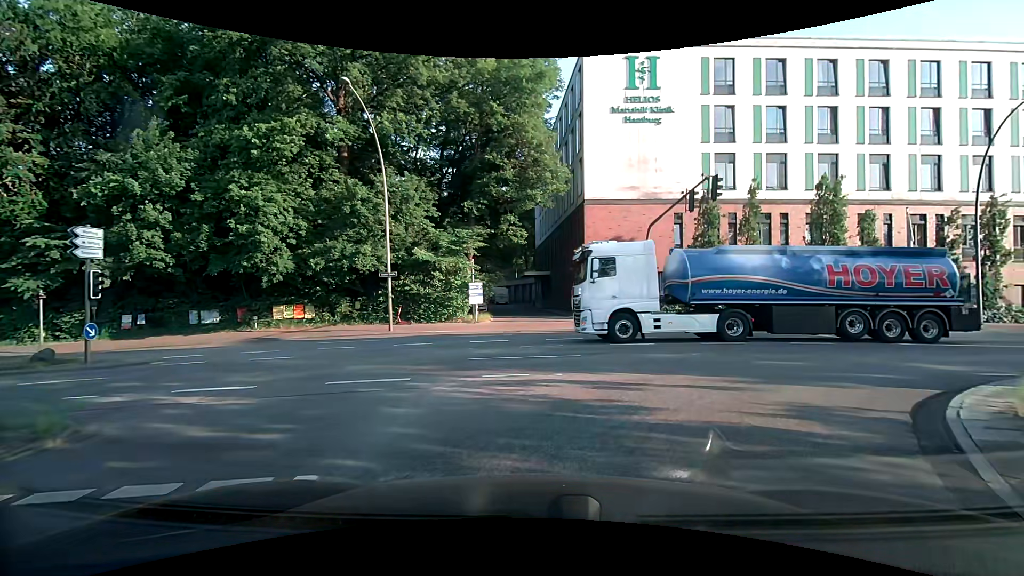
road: secondary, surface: asphalt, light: Day
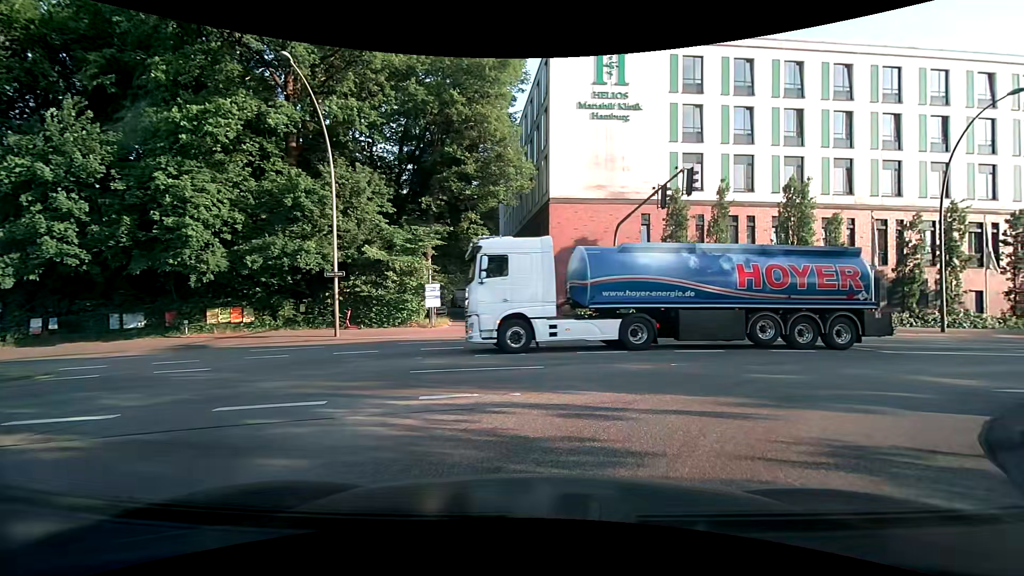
(+0.1, +2.1) m; +5°
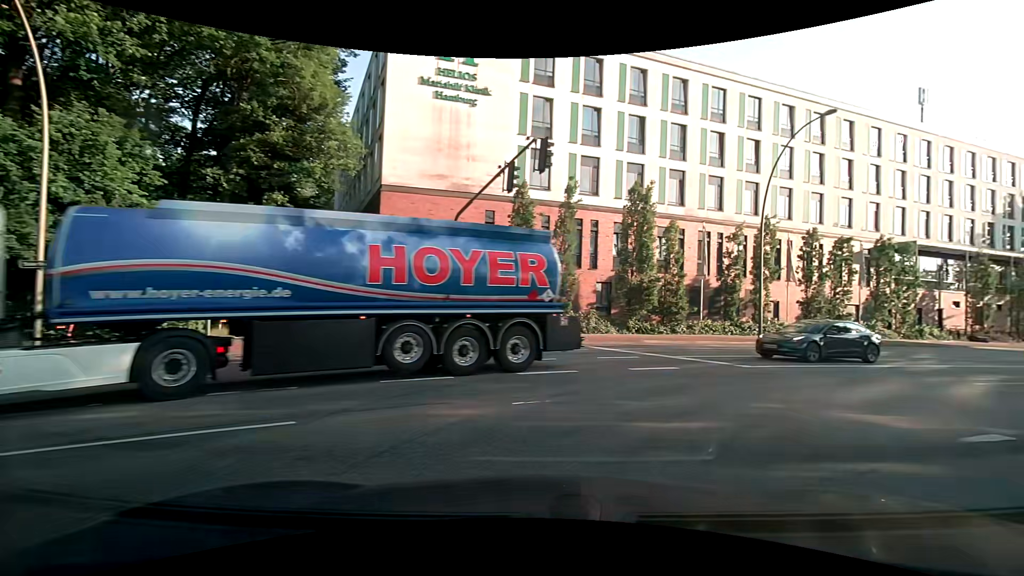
(+0.6, +4.9) m; +17°
